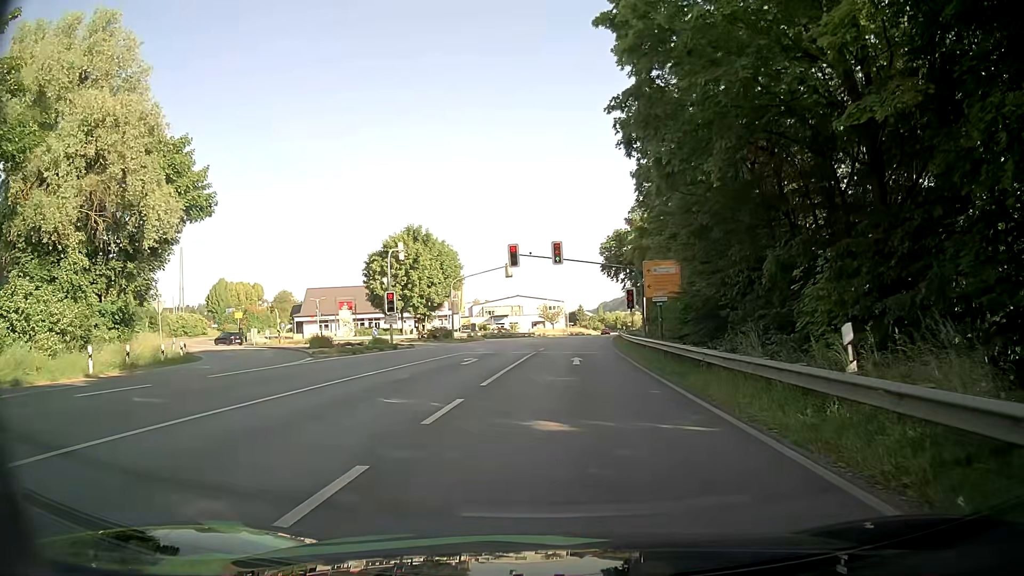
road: tertiary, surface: asphalt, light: Day
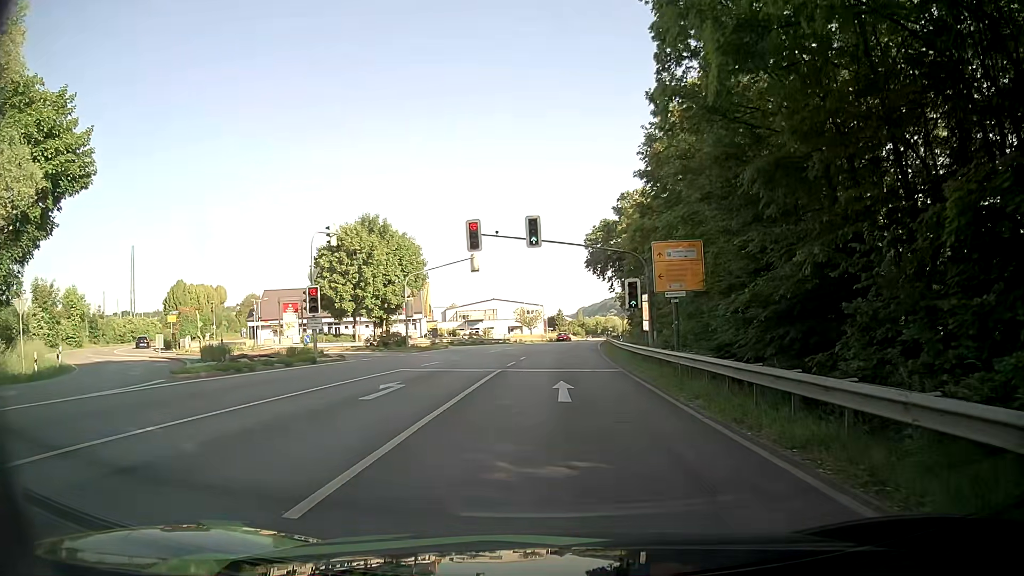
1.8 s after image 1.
(+0.2, +10.5) m; +2°
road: primary
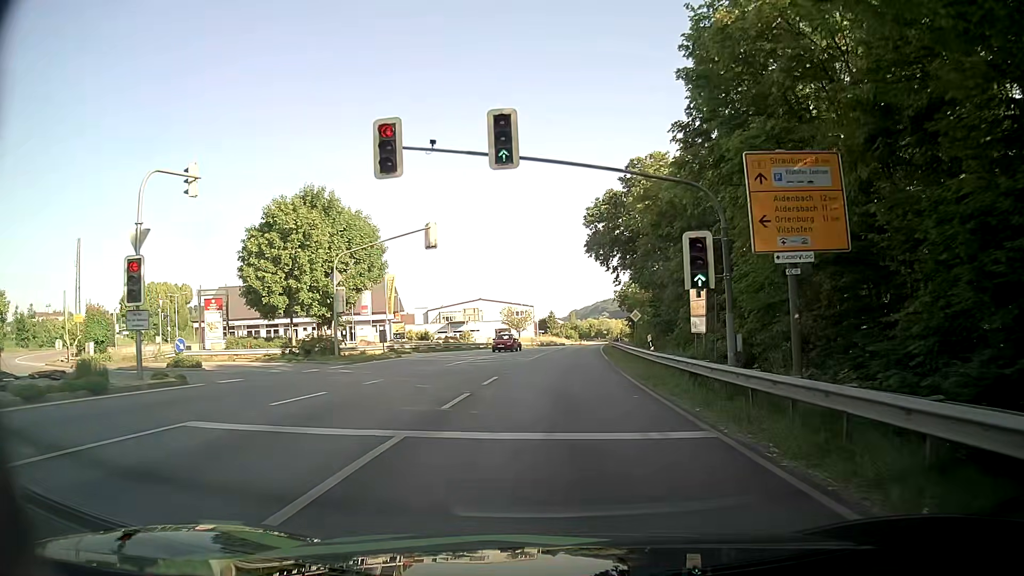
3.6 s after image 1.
(0.0, +14.6) m; +1°
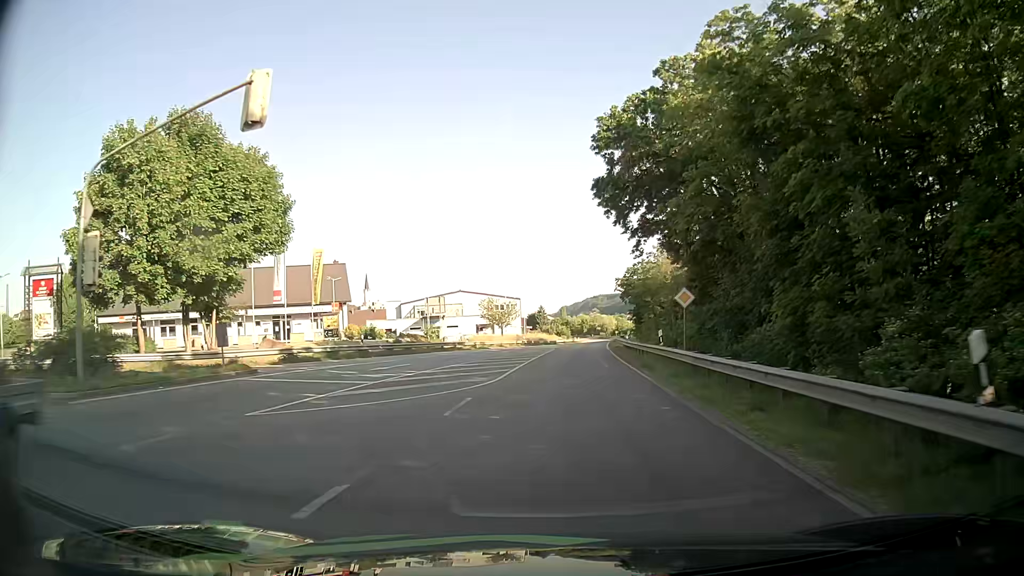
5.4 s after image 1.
(+0.1, +19.7) m; +1°
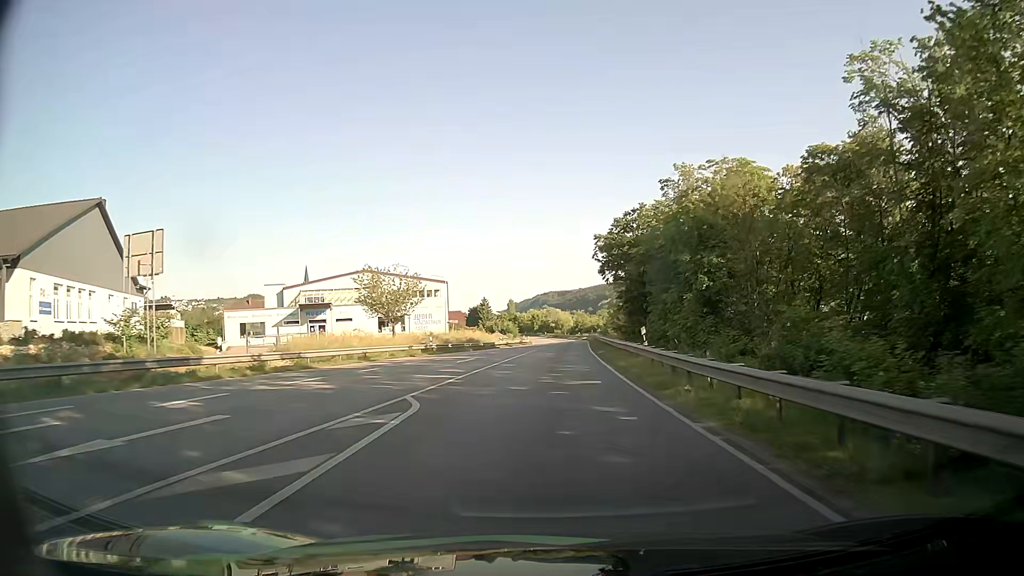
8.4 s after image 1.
(+1.5, +42.5) m; +4°
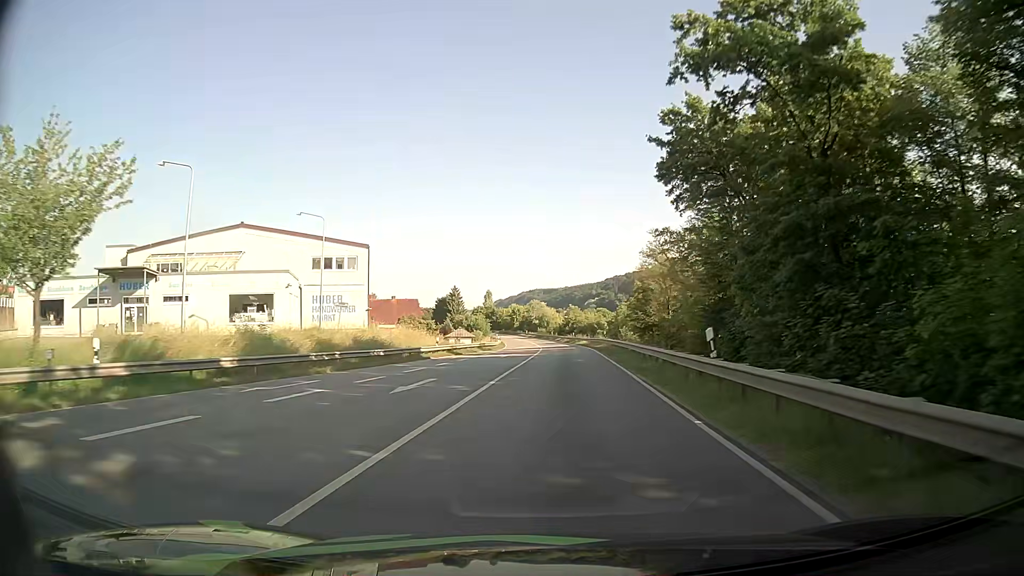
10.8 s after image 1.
(+0.4, +39.9) m; +1°
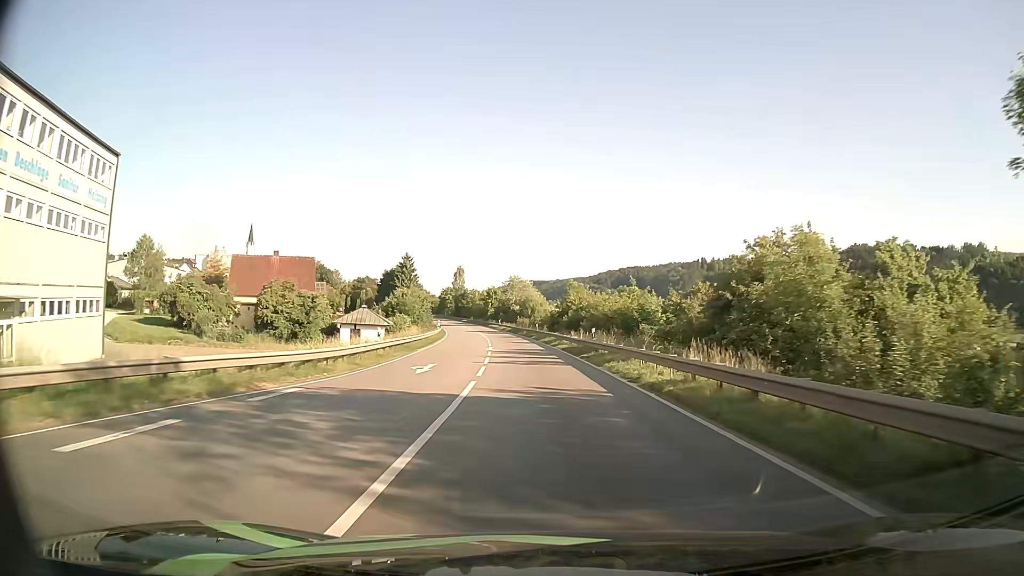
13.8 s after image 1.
(+0.6, +55.2) m; +1°
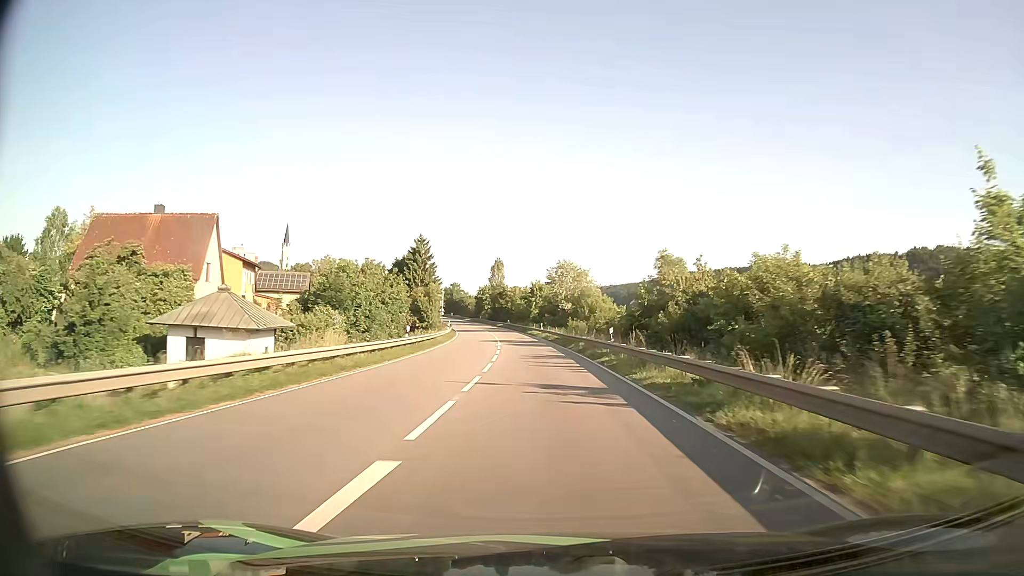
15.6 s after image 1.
(-1.2, +35.3) m; -4°
(0, +10) (0, +20) (-1, +30) (-1, +40) (-2, +50) (-3, +60) (-4, +70) (-5, +80) (-7, +90) (-8, +100) m
